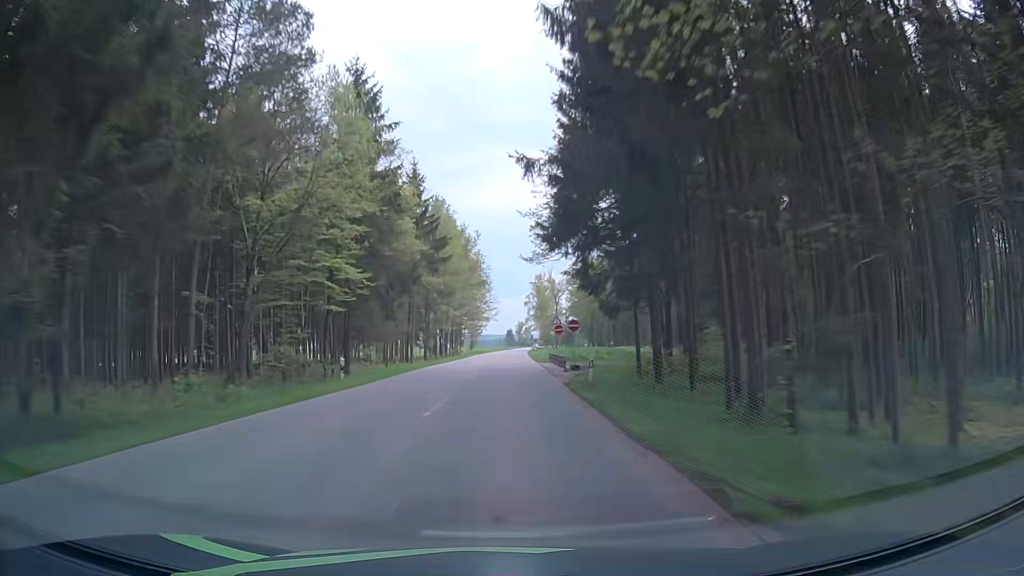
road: secondary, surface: asphalt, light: Day
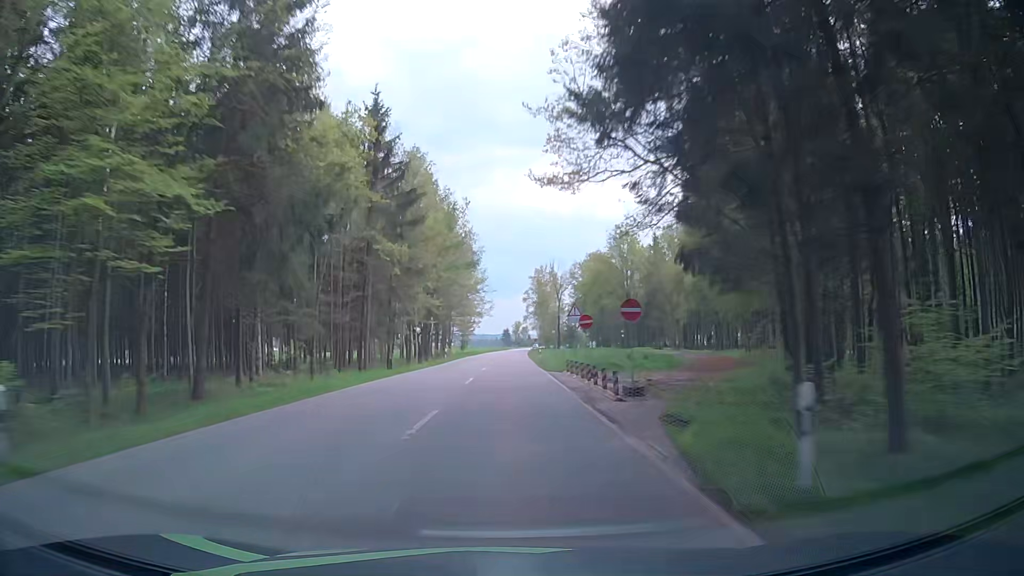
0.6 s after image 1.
(-0.1, +15.8) m; -1°
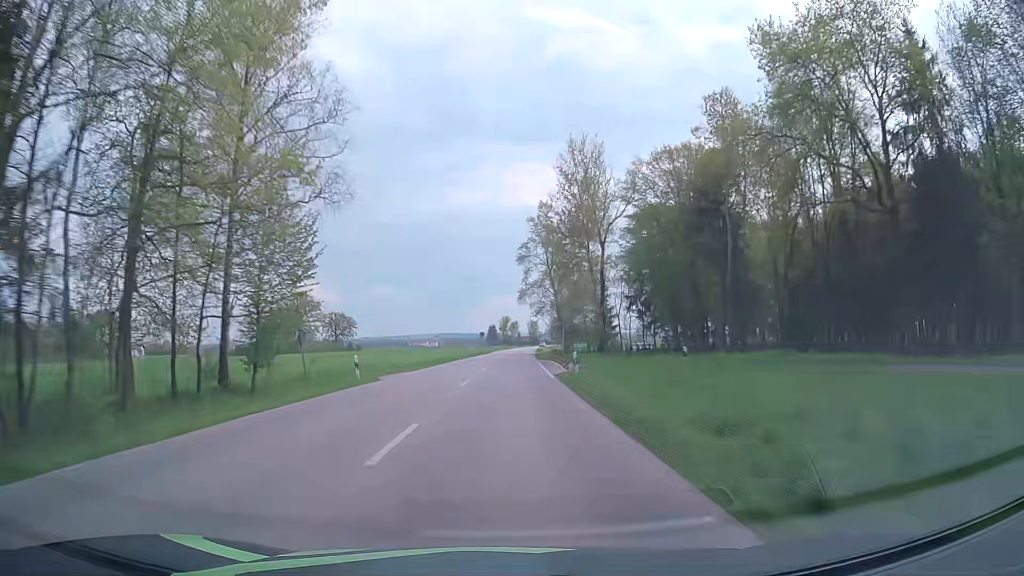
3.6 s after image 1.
(+1.5, +79.2) m; +1°
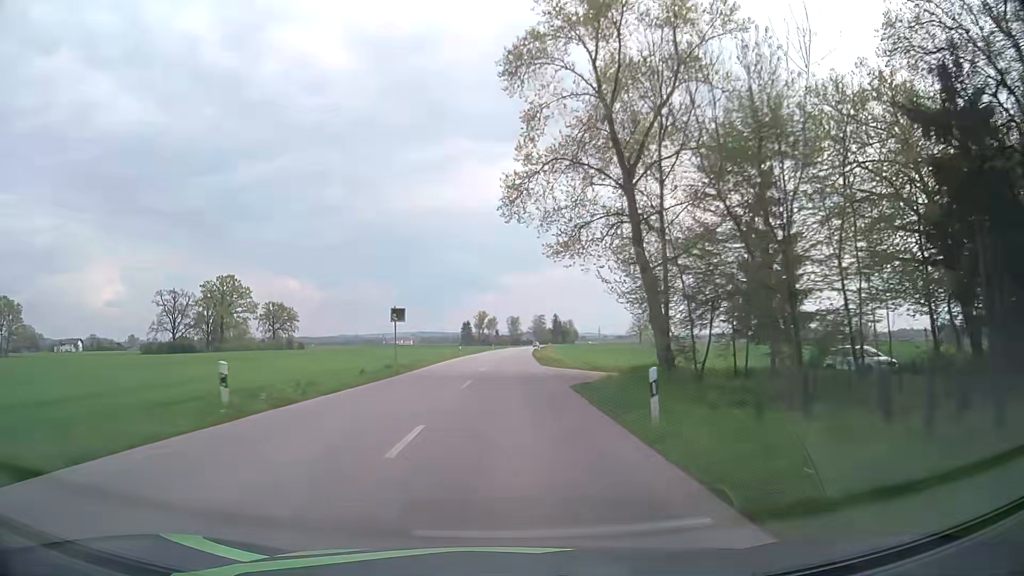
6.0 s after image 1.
(+0.9, +63.3) m; +2°
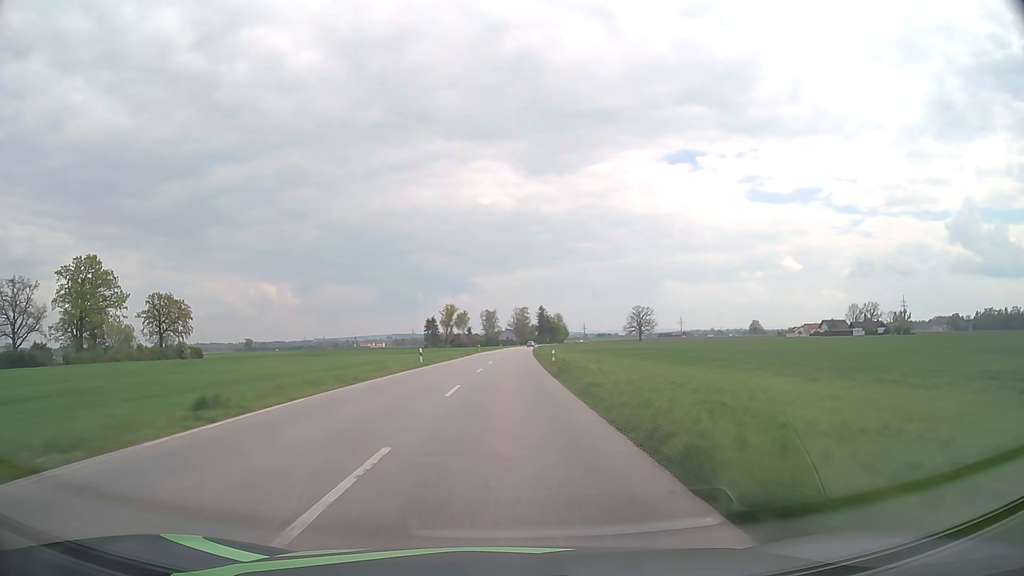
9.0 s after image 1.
(+1.6, +79.2) m; +2°
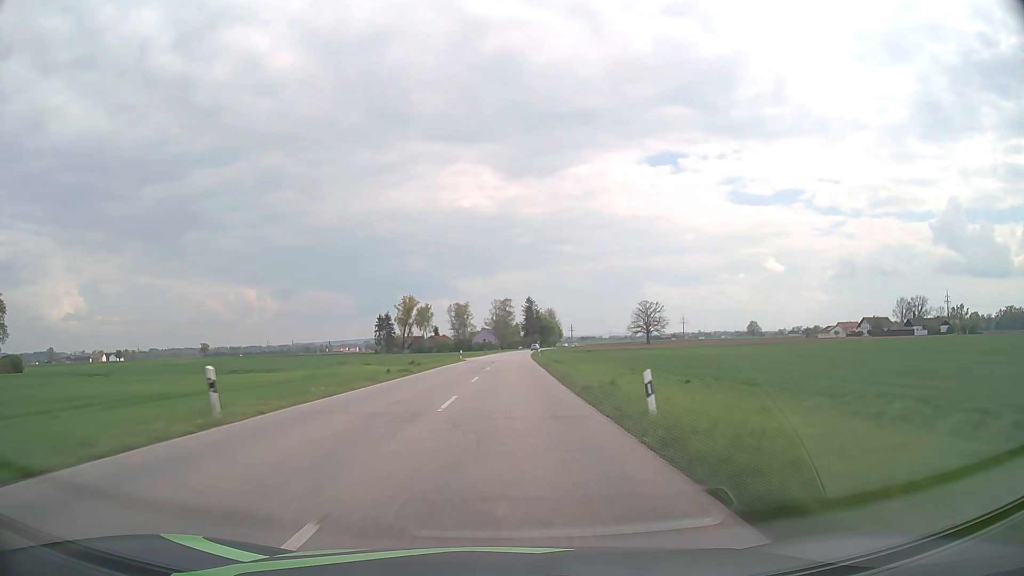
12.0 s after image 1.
(+1.2, +79.2) m; +2°
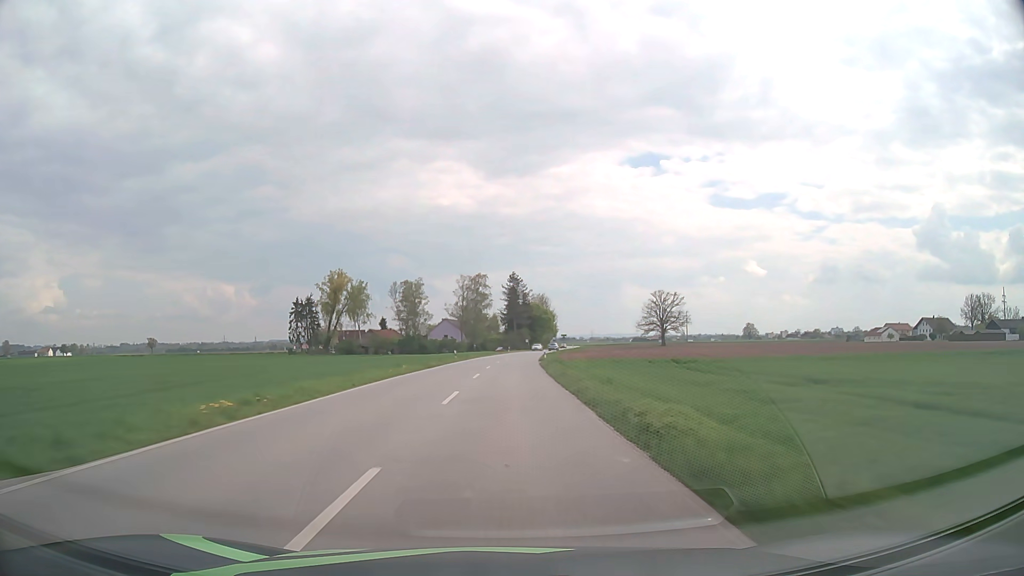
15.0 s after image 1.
(+1.0, +79.1) m; +2°
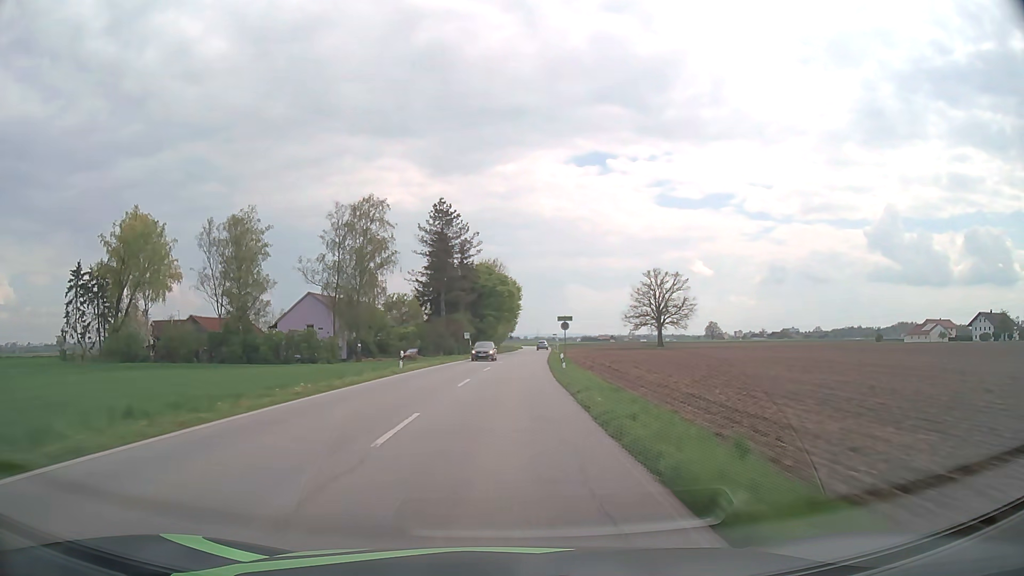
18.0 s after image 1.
(+2.6, +78.9) m; +5°
(0, +10) (0, +20) (0, +30) (+1, +40) (+1, +50) (+2, +60) (+3, +70) (+3, +80) (+4, +90) (+5, +100) m
